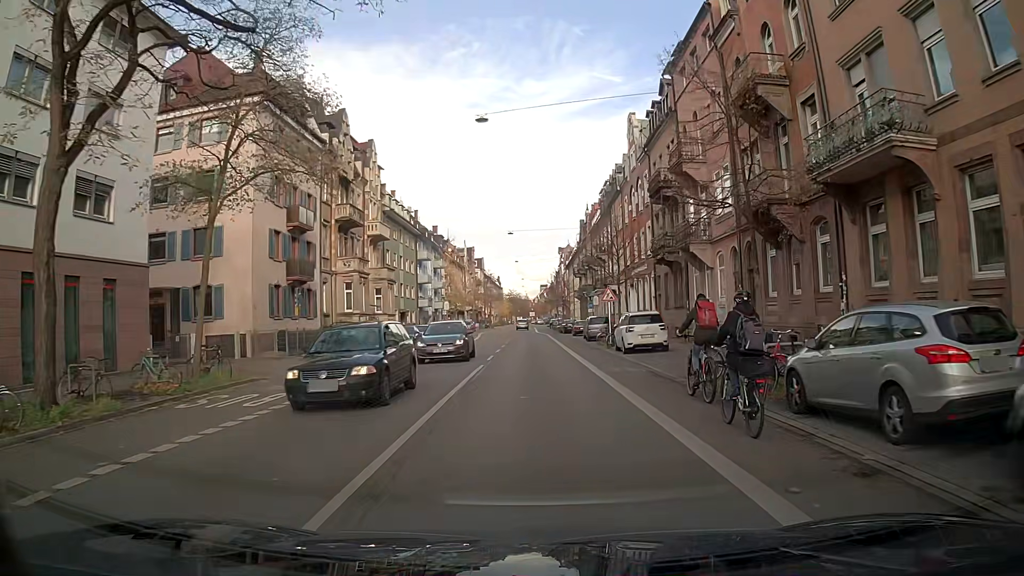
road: secondary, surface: asphalt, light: Day
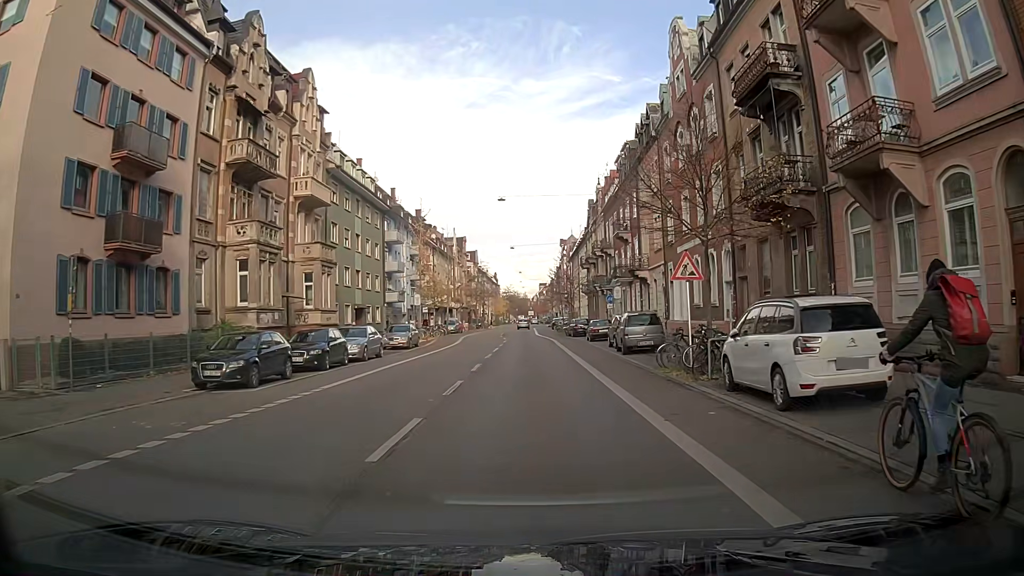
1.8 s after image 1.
(-0.1, +17.4) m; -1°
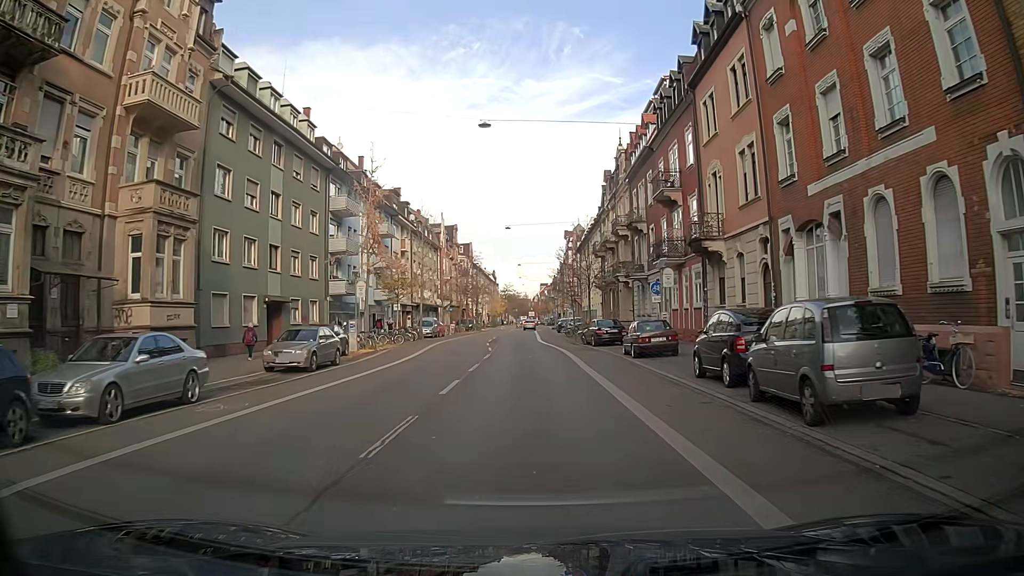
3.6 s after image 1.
(+0.1, +18.0) m; +1°
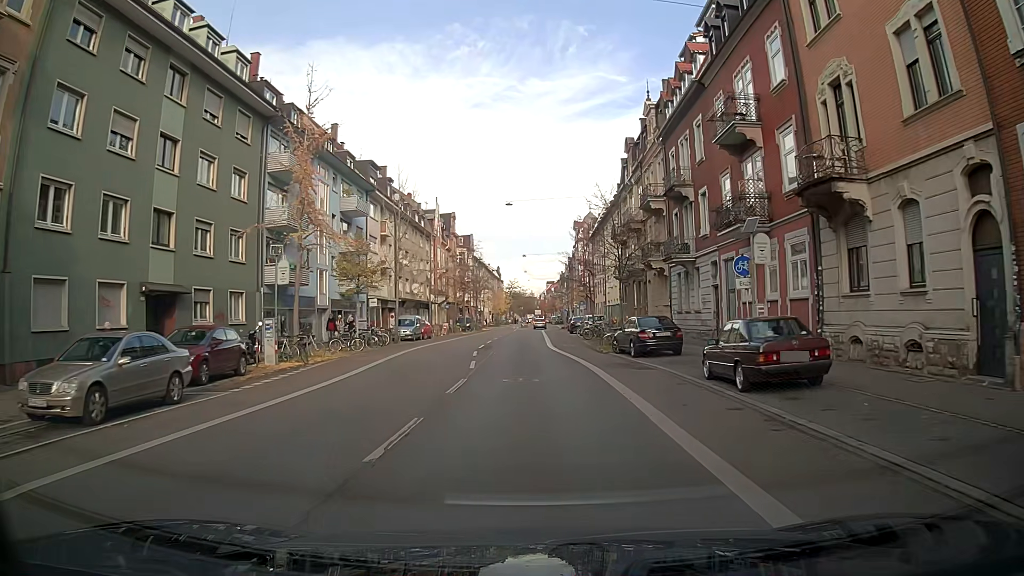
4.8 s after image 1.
(-0.1, +12.2) m; 0°
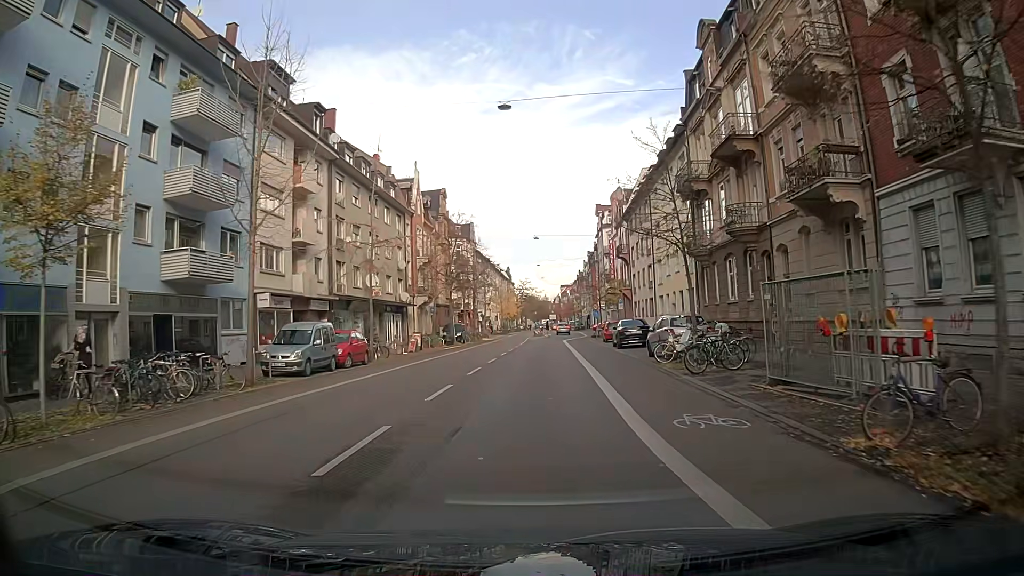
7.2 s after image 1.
(-0.2, +24.6) m; -1°
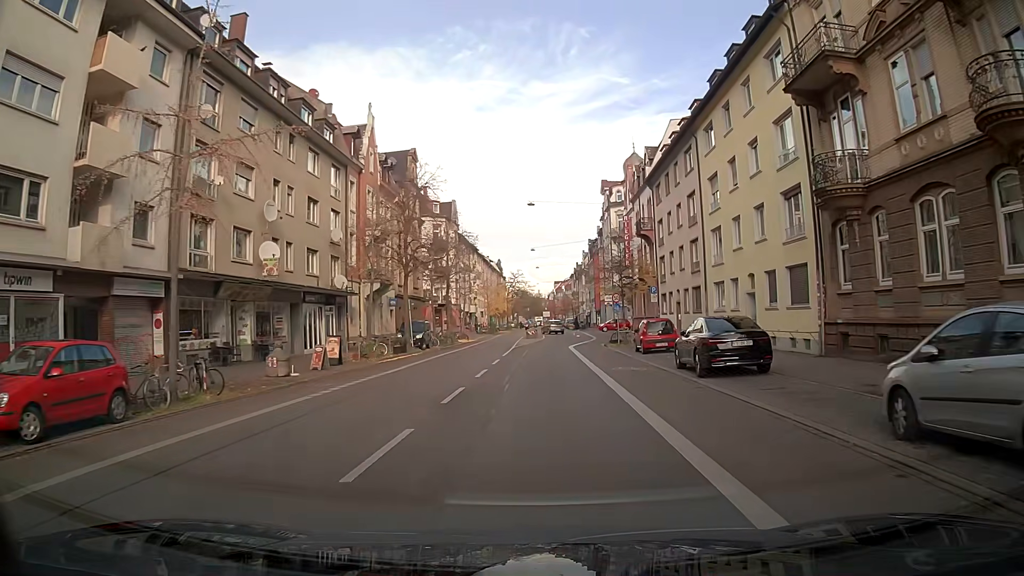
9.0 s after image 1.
(+0.1, +17.9) m; +1°
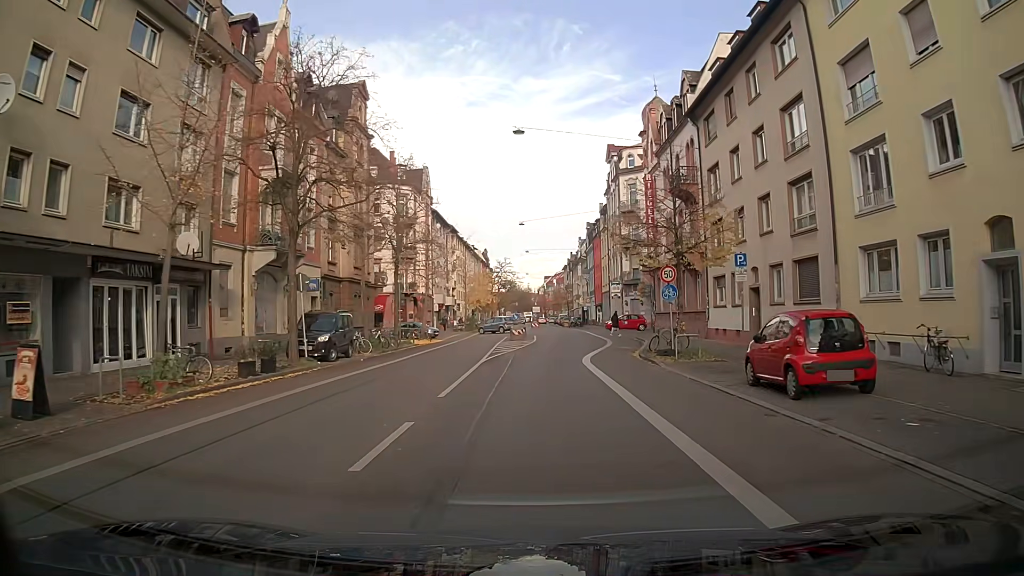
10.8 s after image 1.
(0.0, +17.8) m; 0°
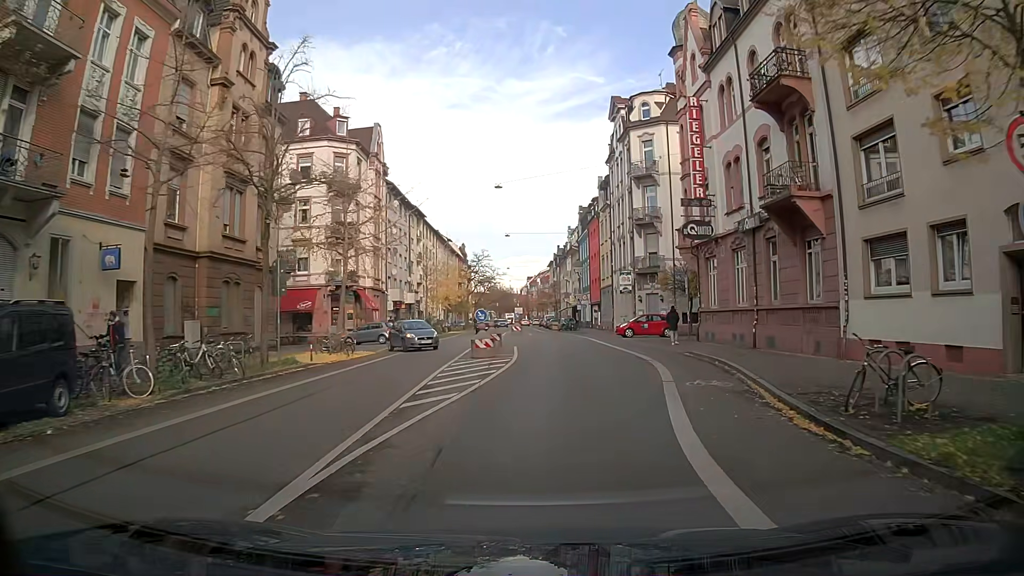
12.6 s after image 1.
(+0.4, +17.8) m; +3°
